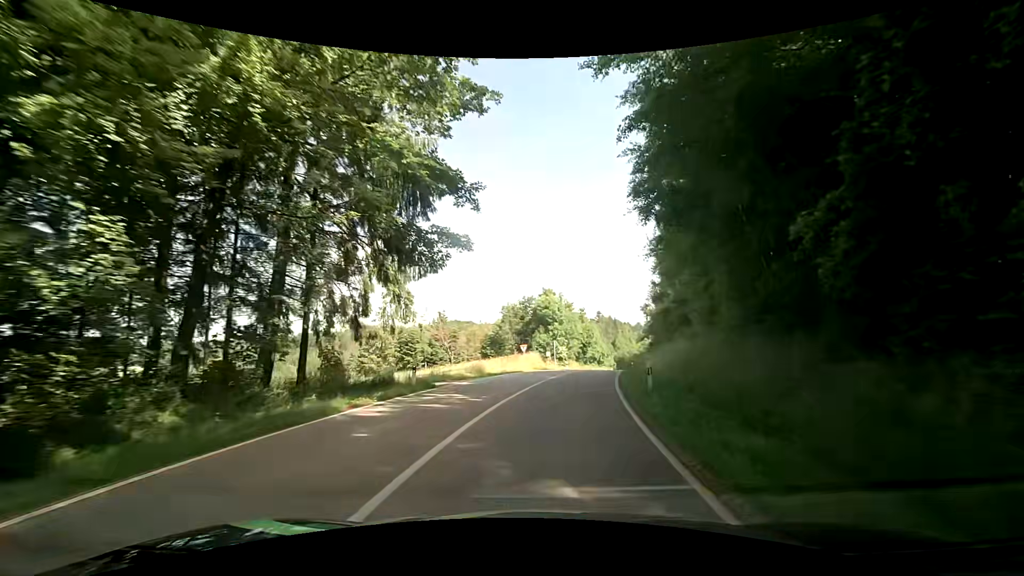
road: secondary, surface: asphalt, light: Day
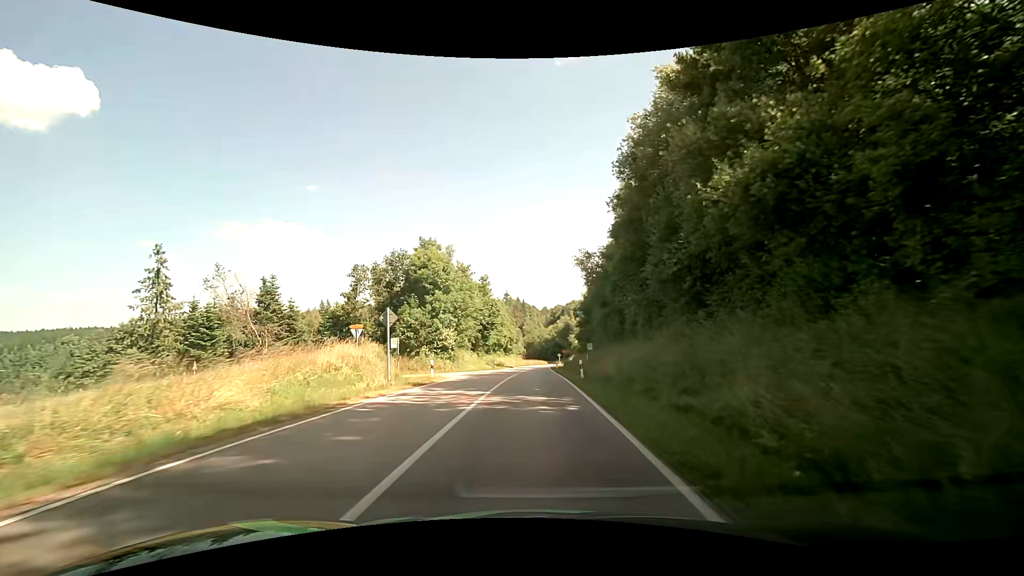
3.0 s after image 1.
(+4.4, +34.8) m; +11°
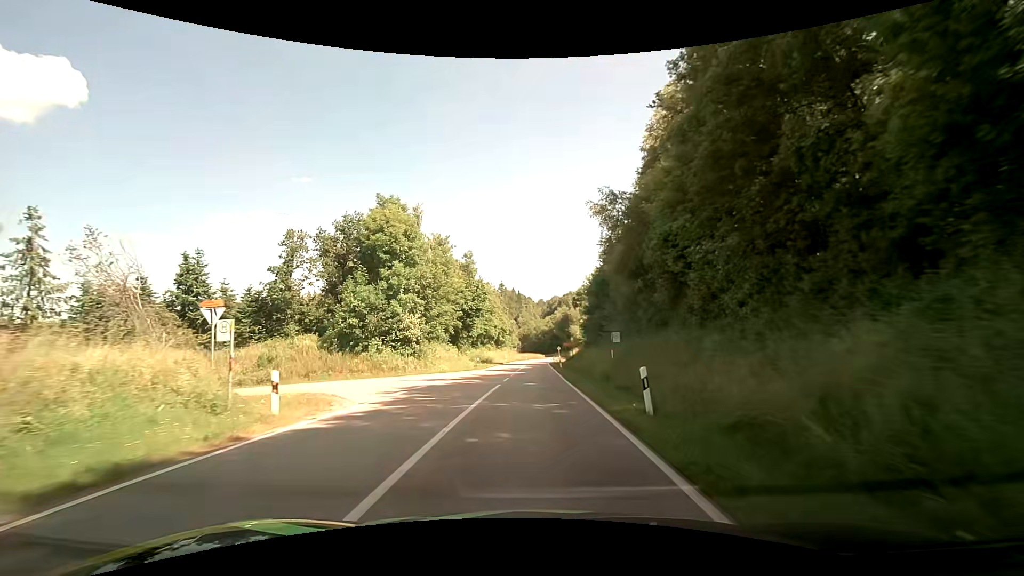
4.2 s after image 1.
(+0.2, +15.5) m; +1°
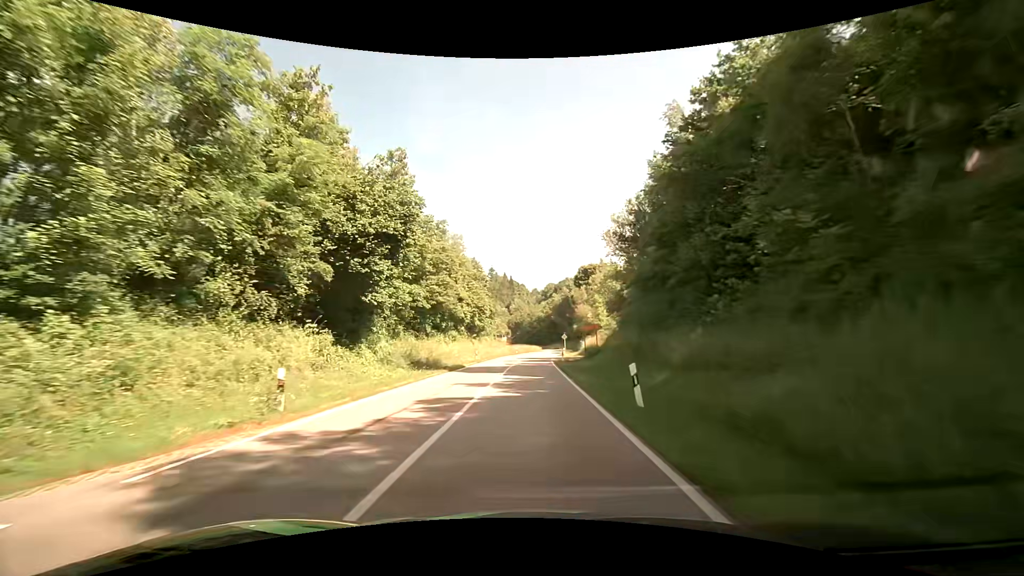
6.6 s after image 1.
(+0.2, +34.7) m; +1°
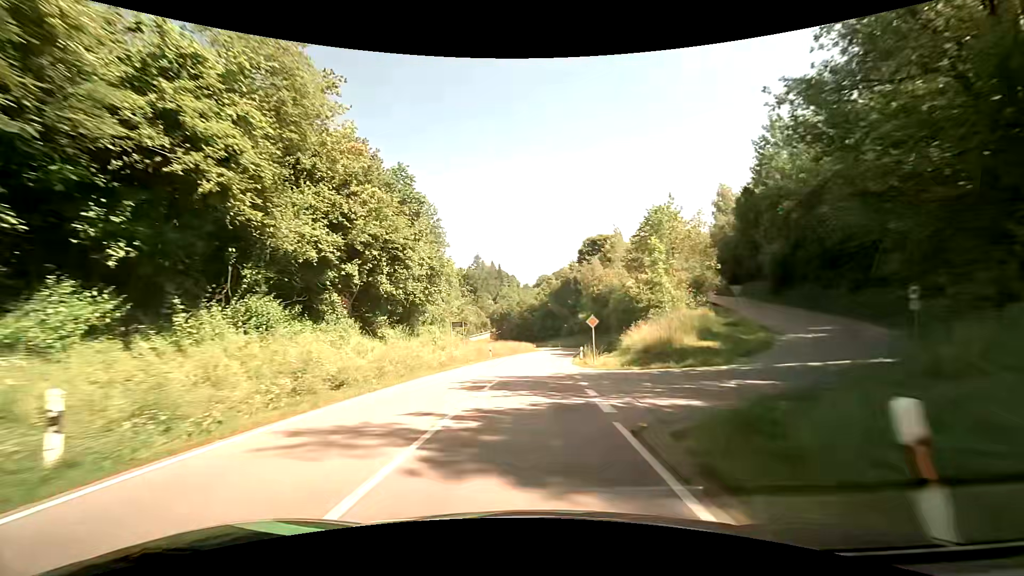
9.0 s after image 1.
(+0.2, +38.7) m; +1°
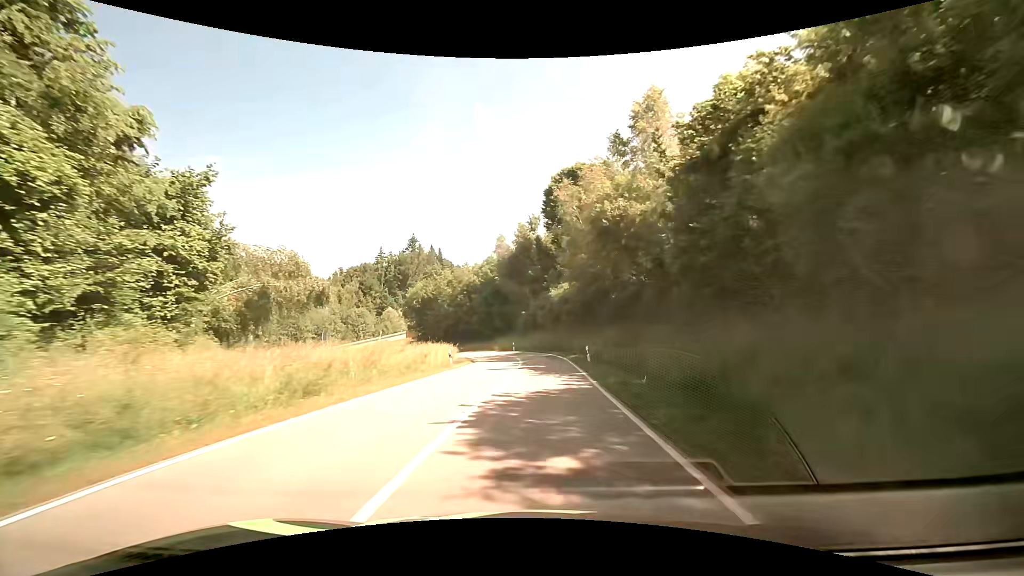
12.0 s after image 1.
(+2.0, +47.8) m; +6°
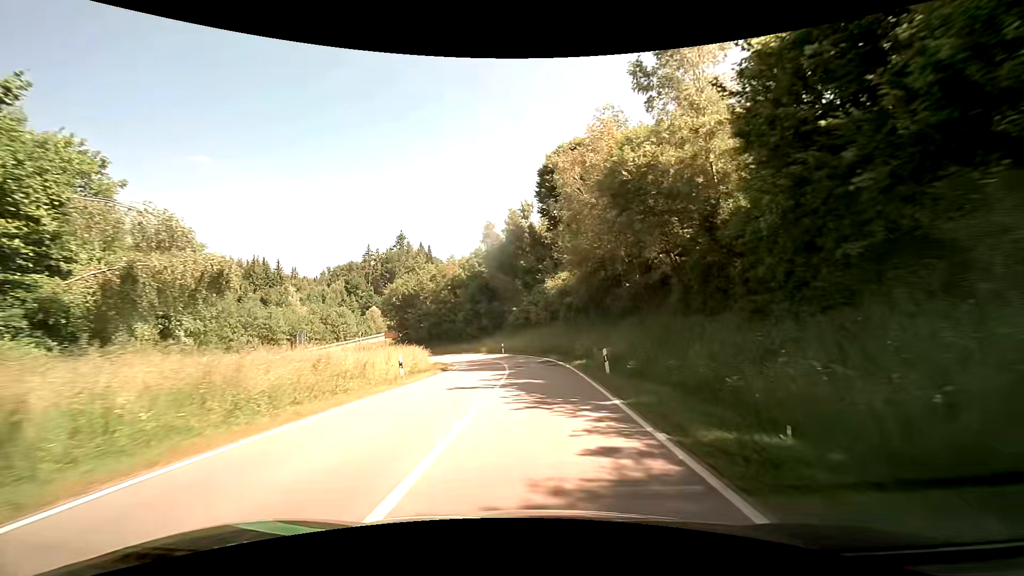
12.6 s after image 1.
(+0.1, +8.8) m; +2°
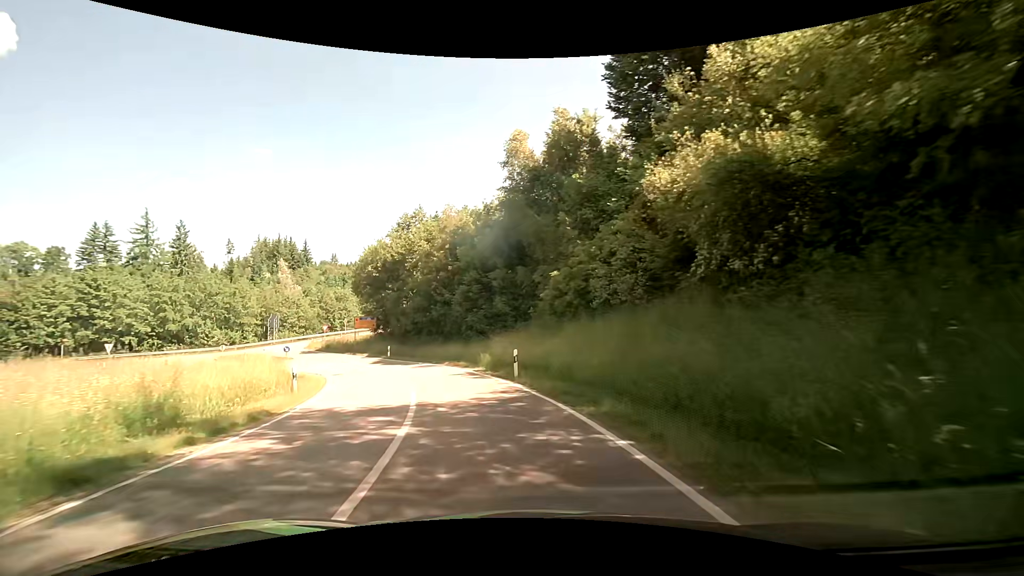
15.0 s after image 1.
(-0.7, +30.8) m; -6°
(-1, +10) (-3, +20) (-6, +29) (-11, +38) (-17, +46) (-23, +54) (-29, +62) (-33, +71) (-30, +81) (-27, +90) m
